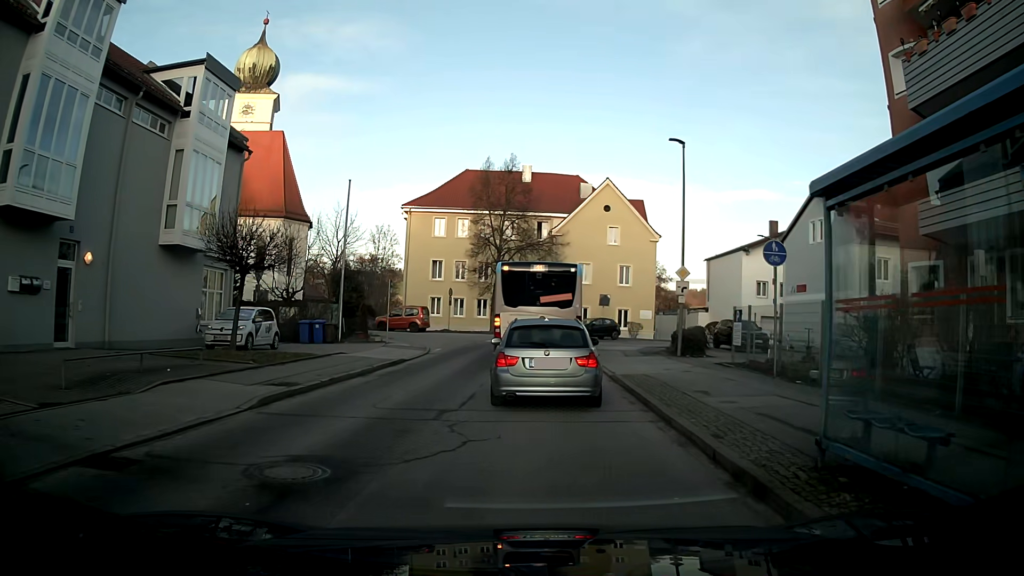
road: unclassified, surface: asphalt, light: Day
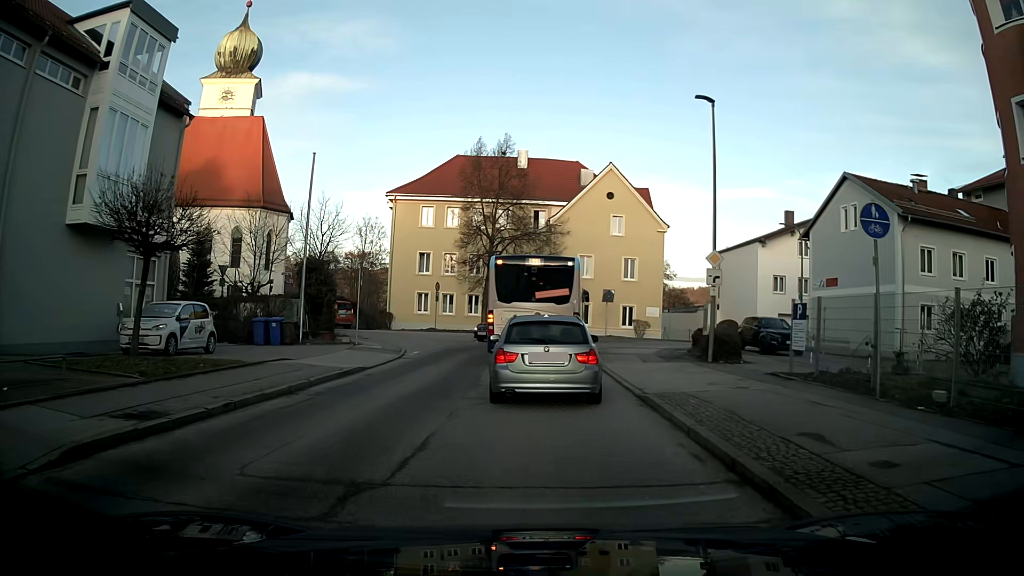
(-0.1, +5.0) m; -1°
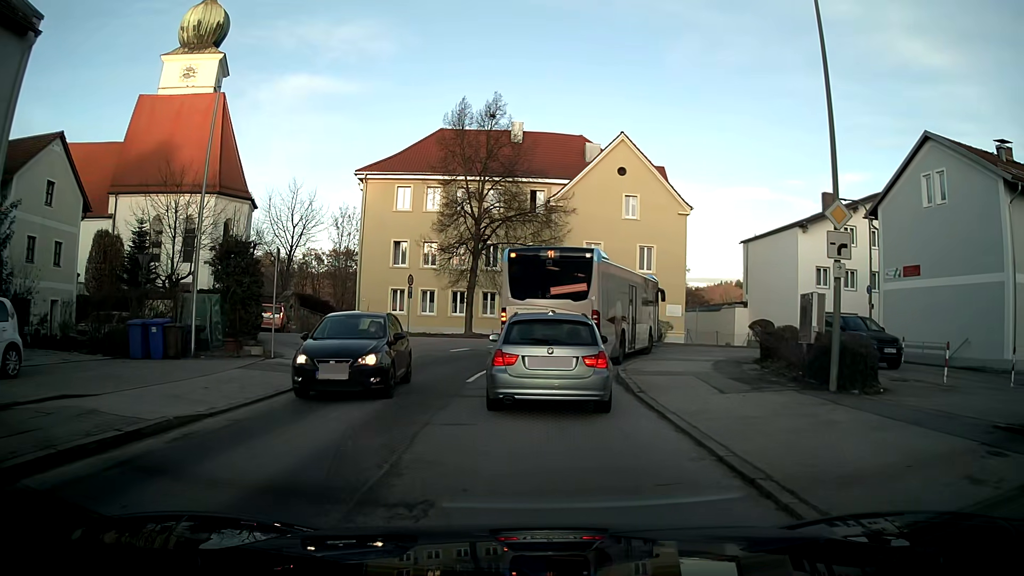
(0.0, +8.7) m; 0°
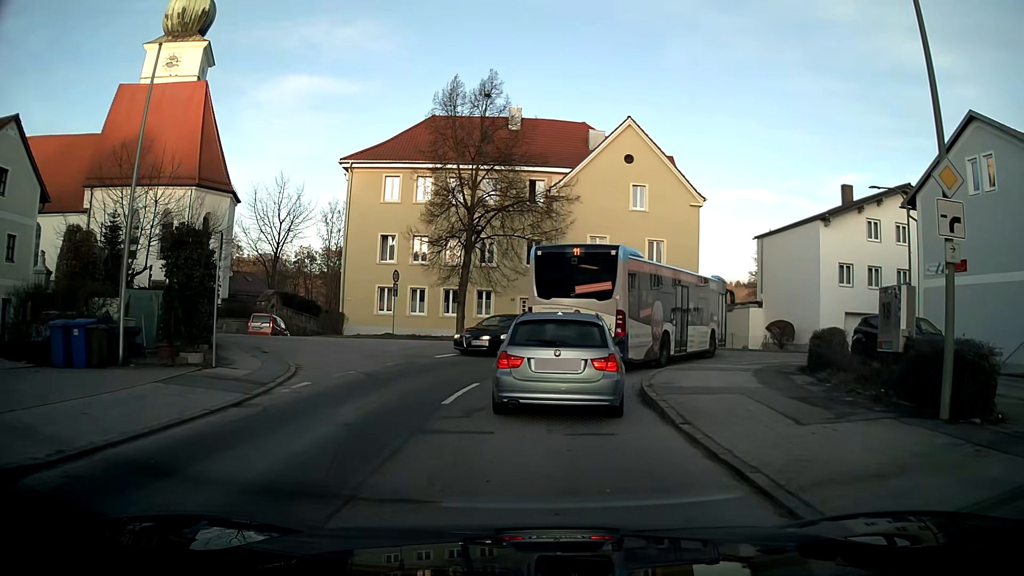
(0.0, +3.6) m; 0°
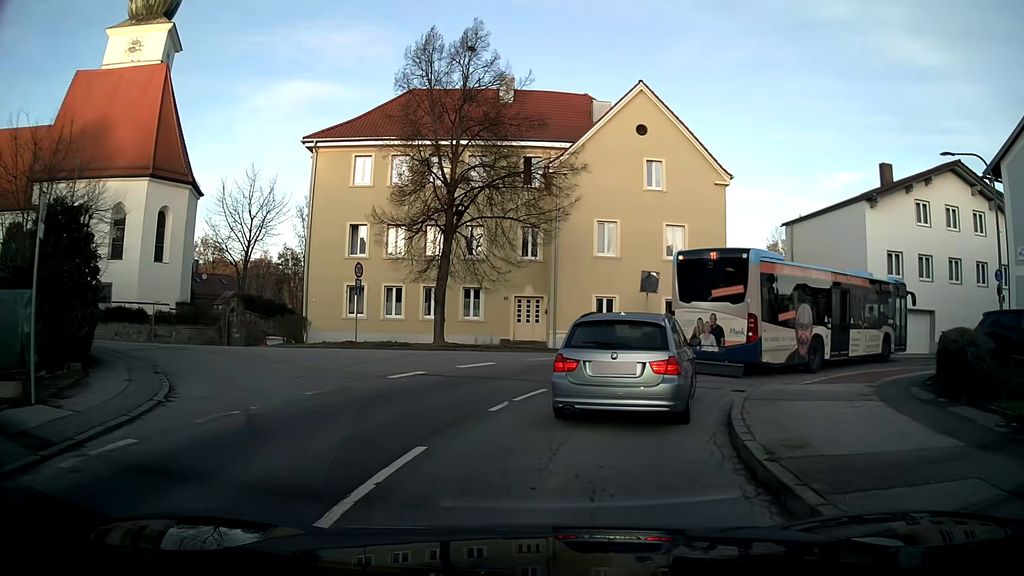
(0.0, +6.4) m; -2°
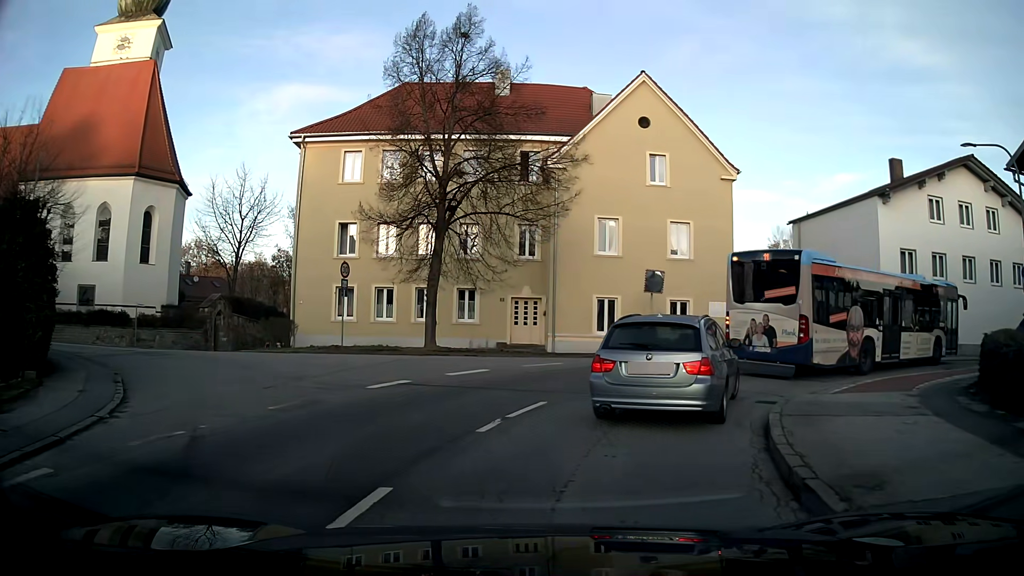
(0.0, +1.7) m; +2°
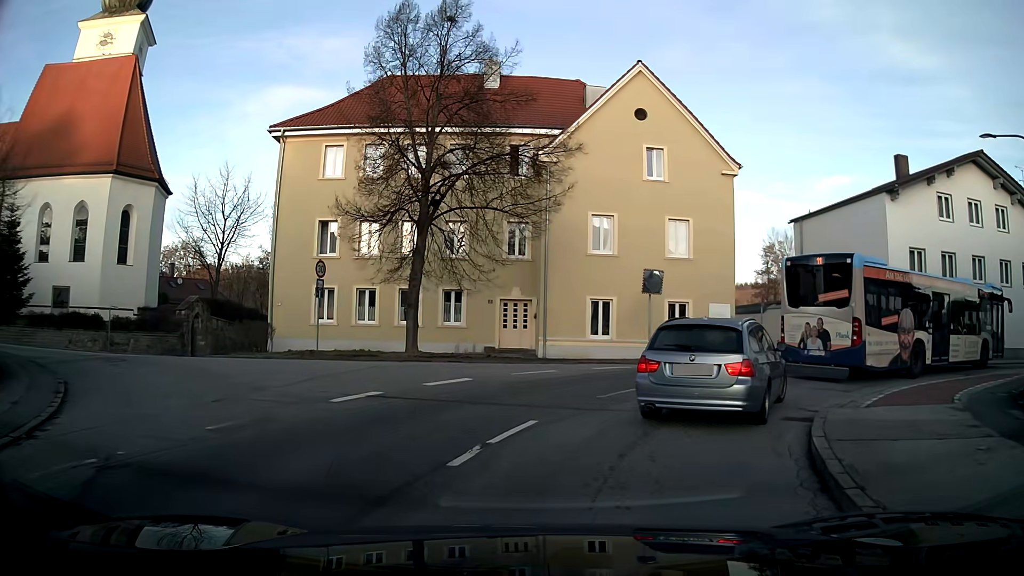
(0.0, +1.8) m; +2°
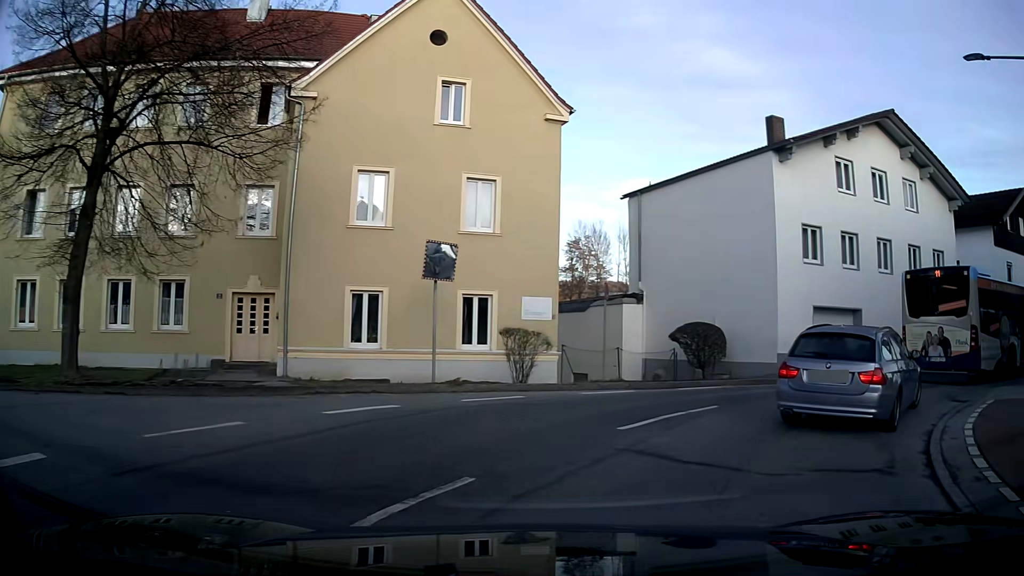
(+1.3, +8.8) m; +21°
(+3, +9) (+10, +16) (+19, +21) (+28, +26) (+37, +30) (+46, +34) (+55, +38) (+65, +41) (+74, +45) (+83, +48) m
